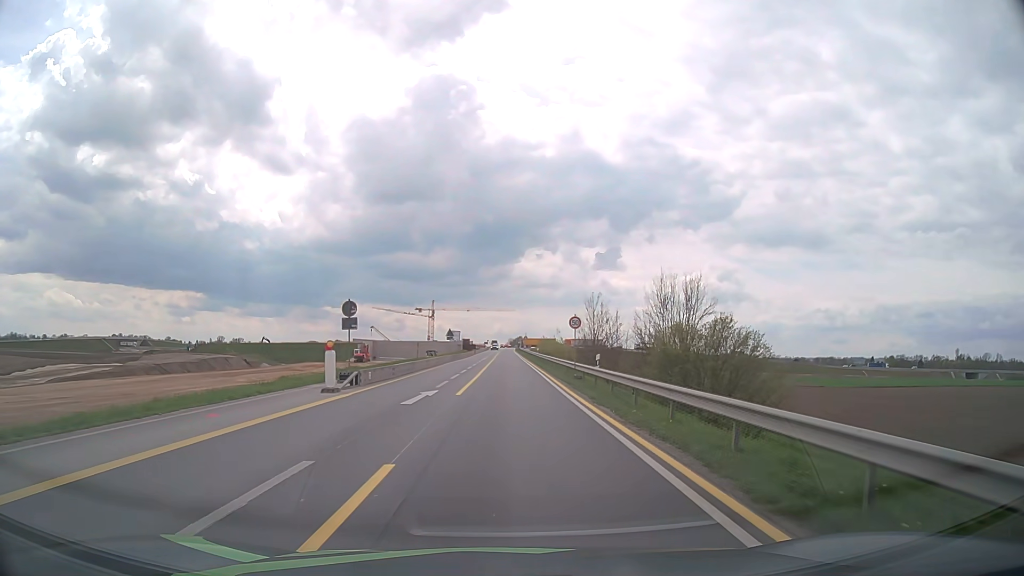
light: Day
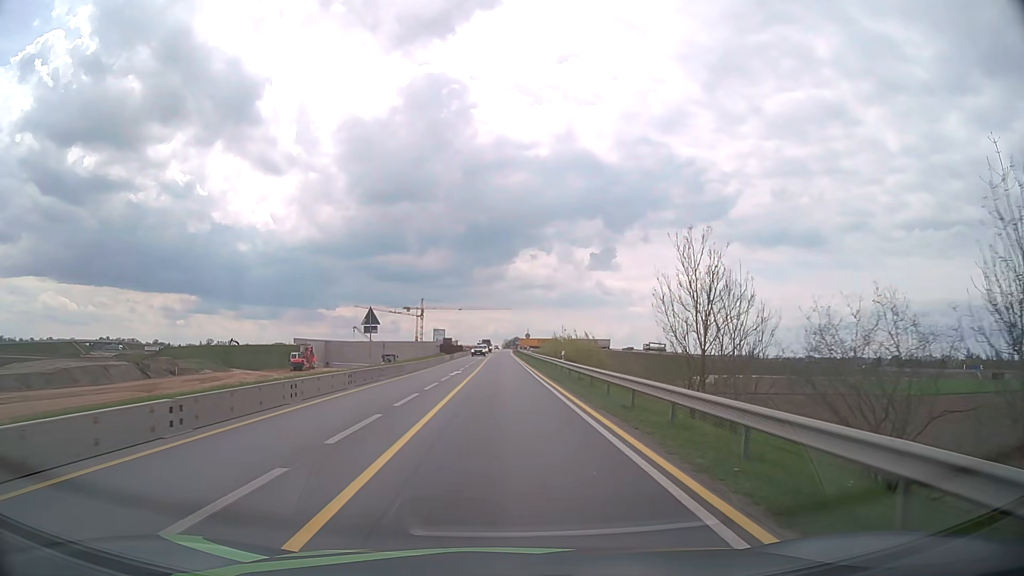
(+0.1, +37.2) m; 0°
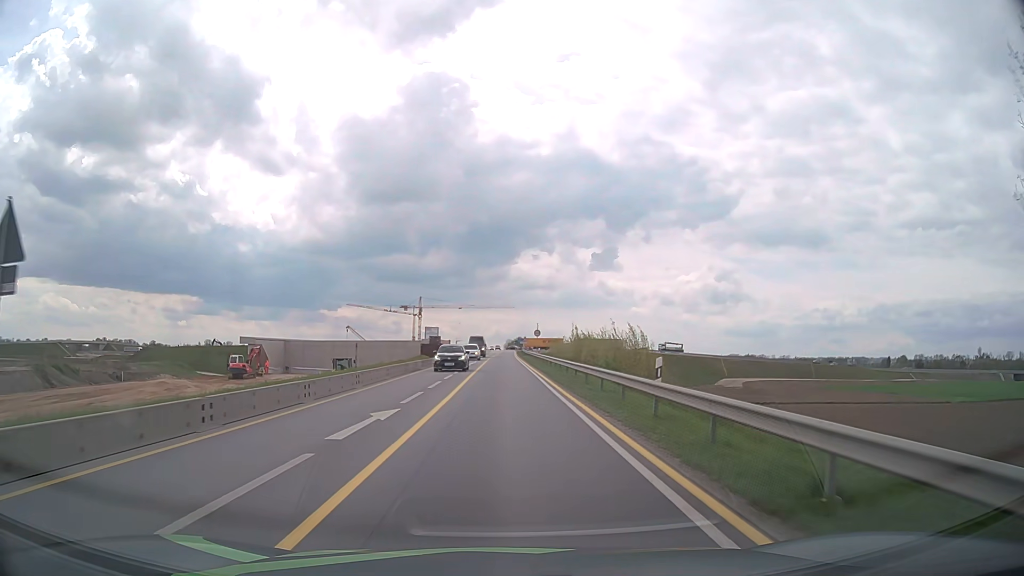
(-0.1, +22.8) m; 0°
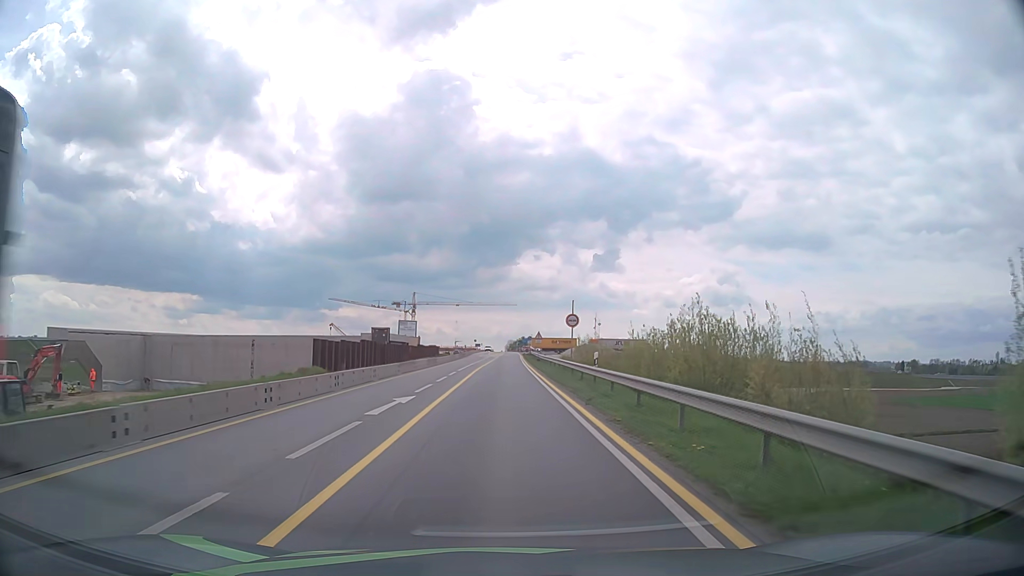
(0.0, +38.8) m; 0°
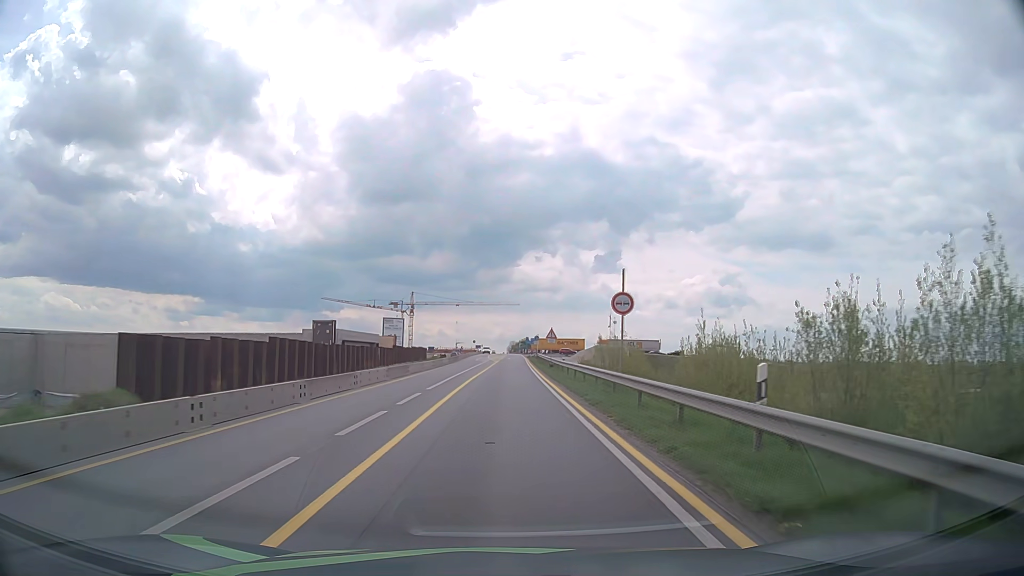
(-0.1, +15.7) m; 0°
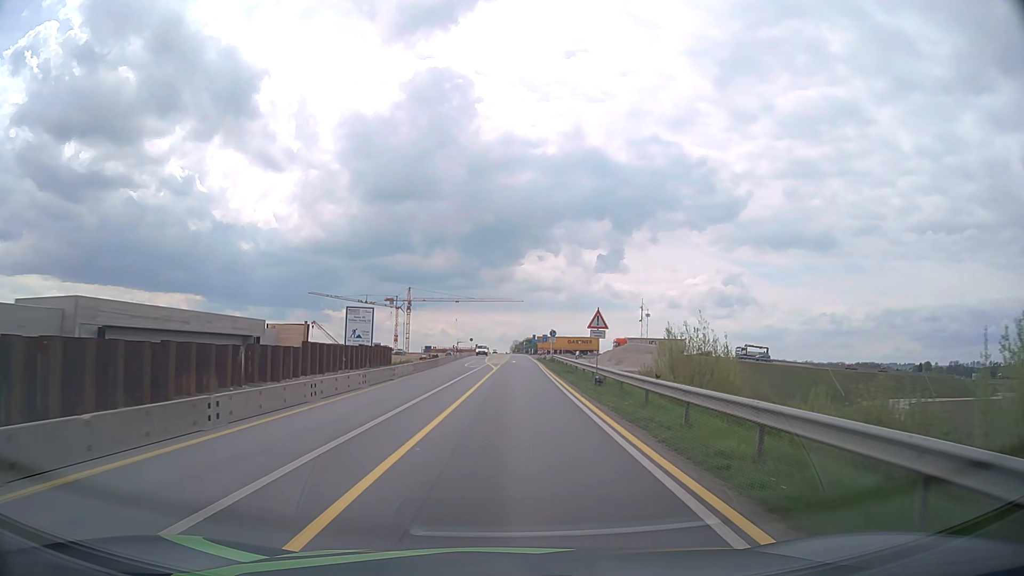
(0.0, +23.7) m; 0°
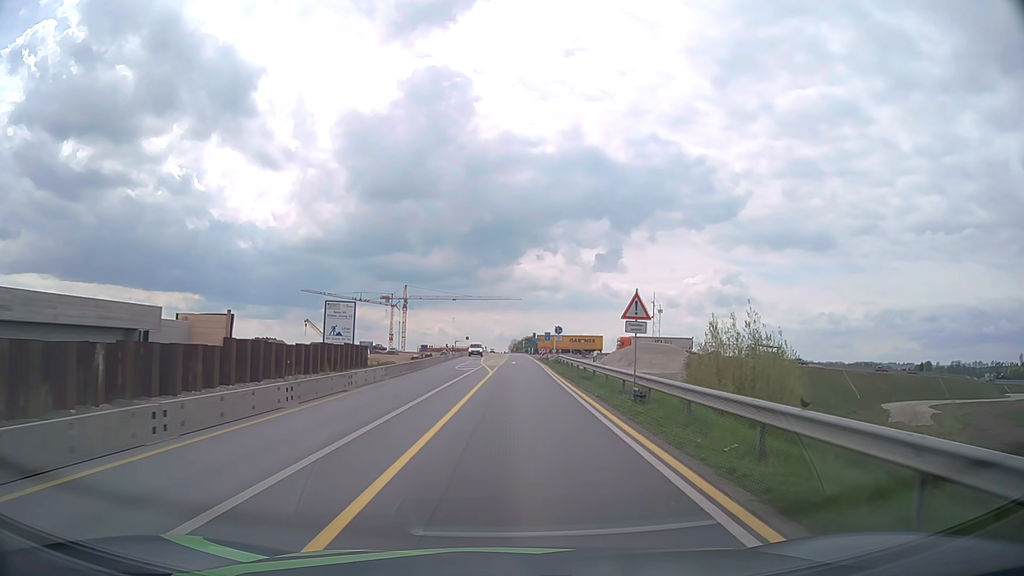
(0.0, +7.9) m; 0°
(0, +10) (0, +20) (0, +30) (+1, +40) (+1, +50) (+1, +60) (+1, +70) (+1, +80) (+1, +90) (+1, +100) m
